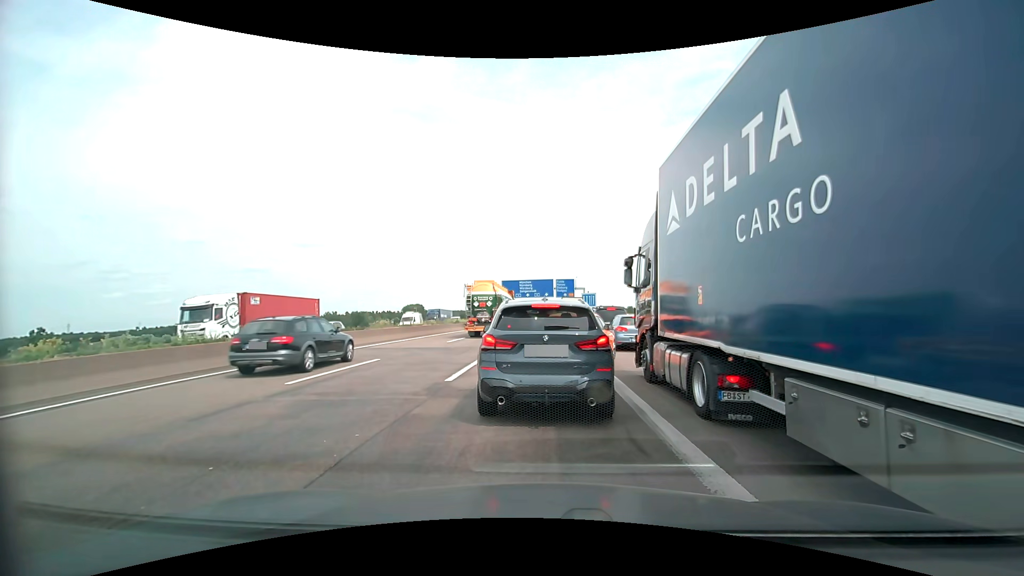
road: motorway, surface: asphalt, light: Day
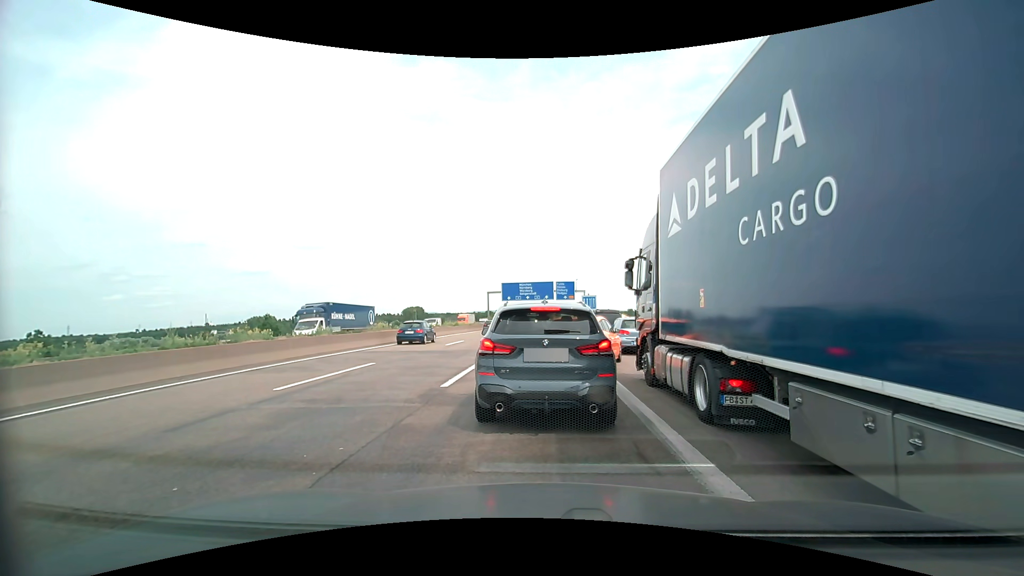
(0.0, +0.5) m; 0°
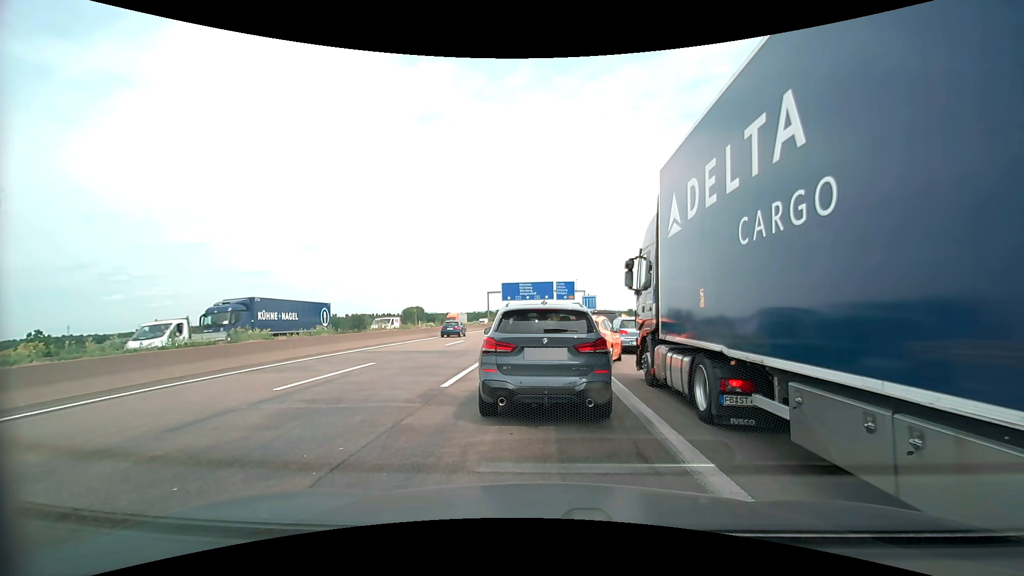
(0.0, 0.0) m; 0°
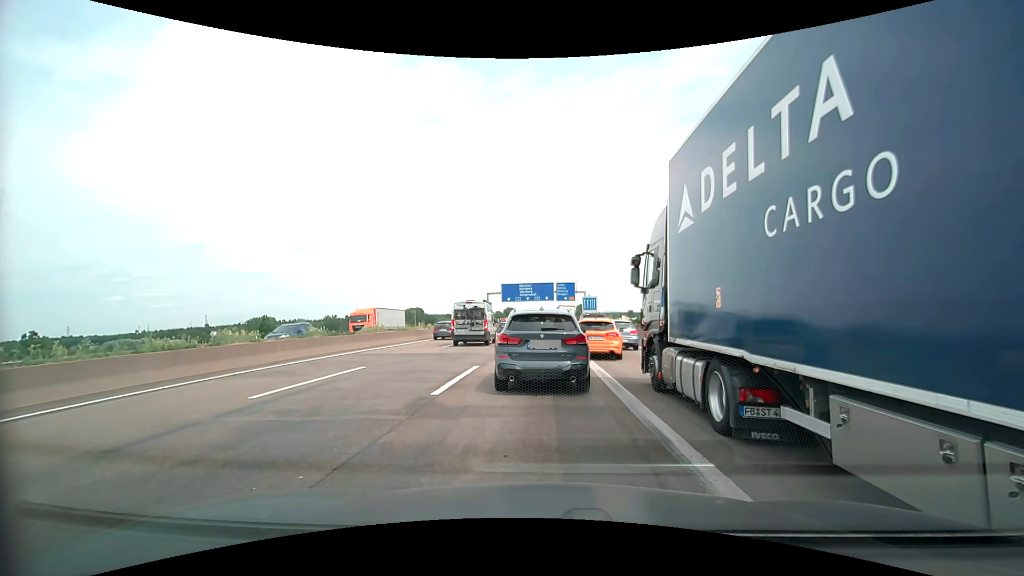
(0.0, +0.9) m; 0°
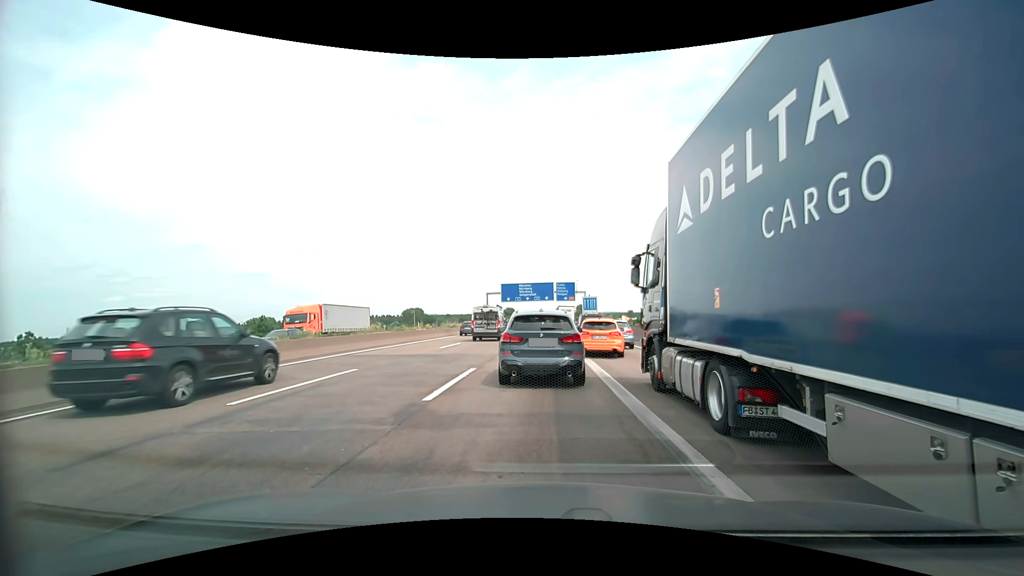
(0.0, +0.7) m; 0°
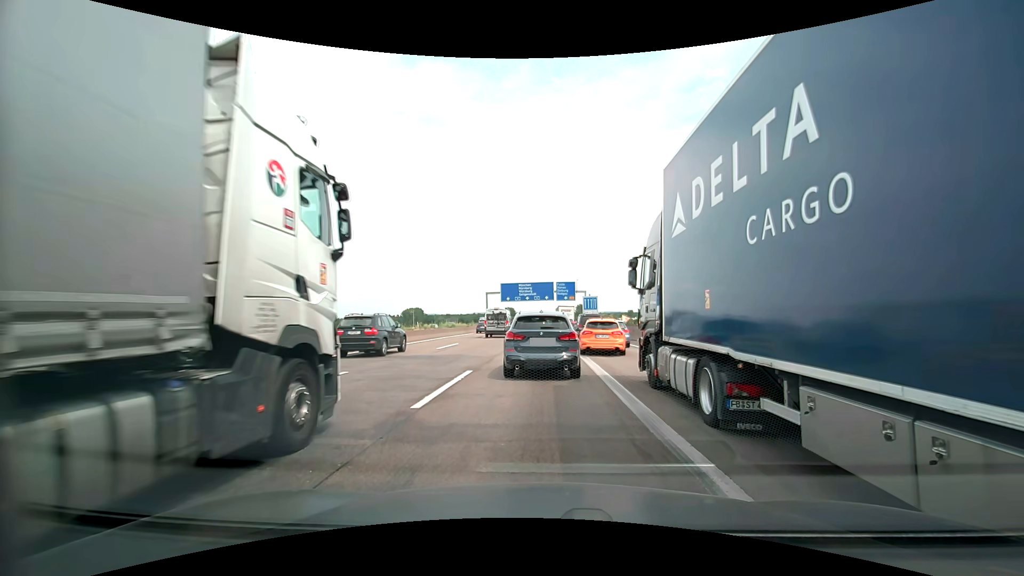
(0.0, +0.8) m; 0°
